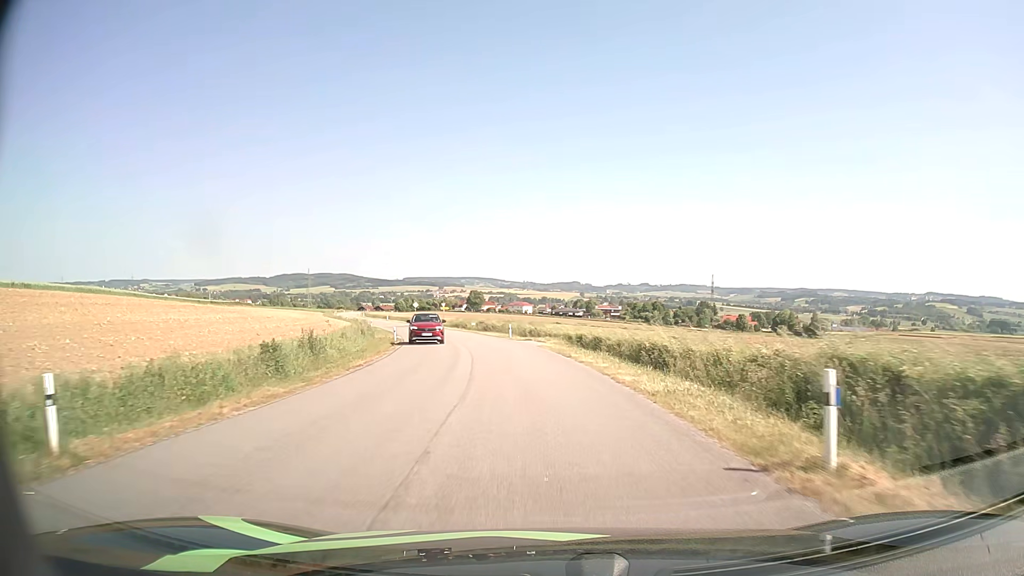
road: tertiary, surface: asphalt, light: Day
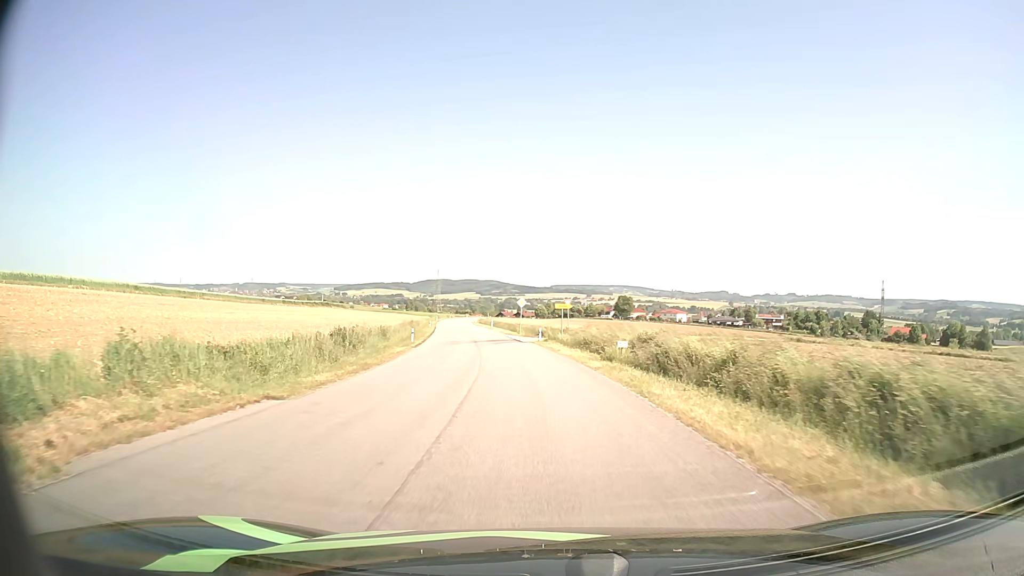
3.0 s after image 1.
(-4.1, +40.1) m; -12°
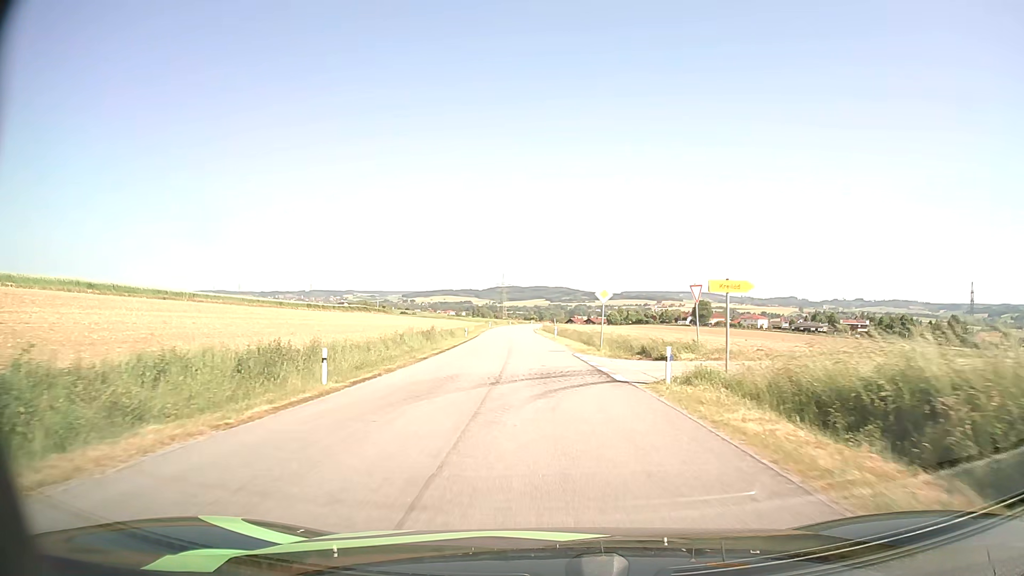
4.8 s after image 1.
(-1.4, +24.7) m; -6°
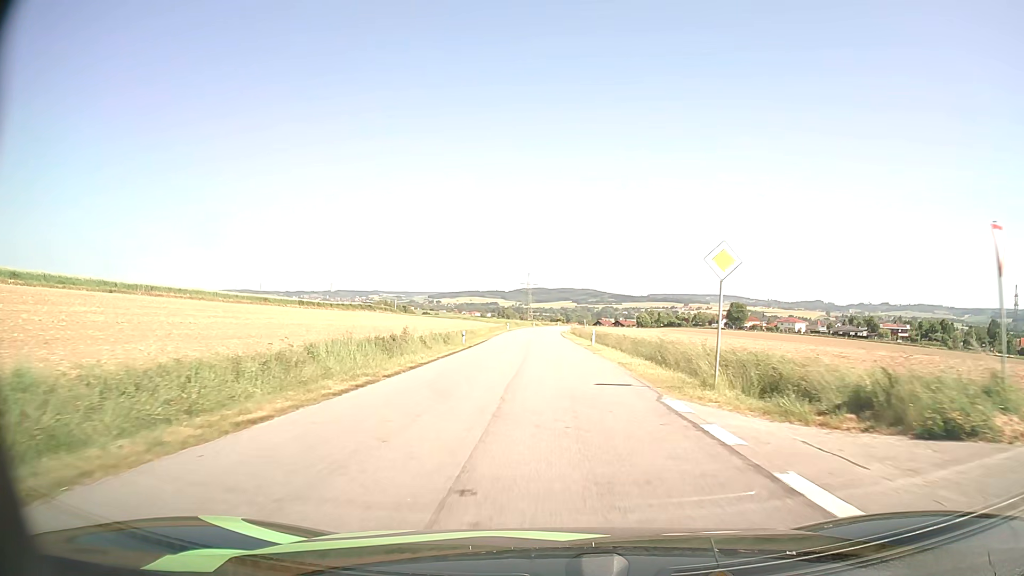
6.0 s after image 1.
(-0.4, +17.4) m; -2°
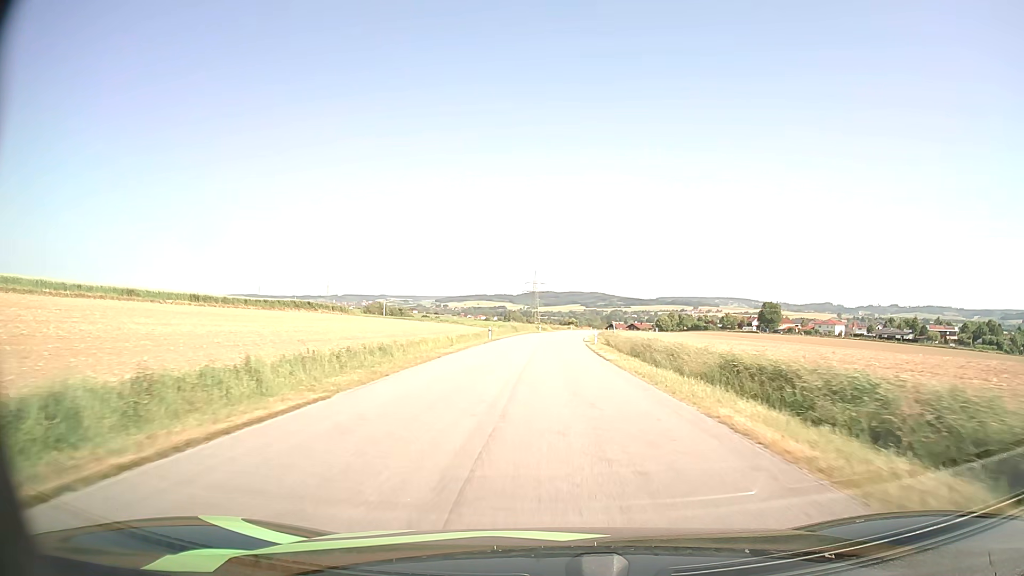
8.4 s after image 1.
(-0.4, +38.0) m; -1°
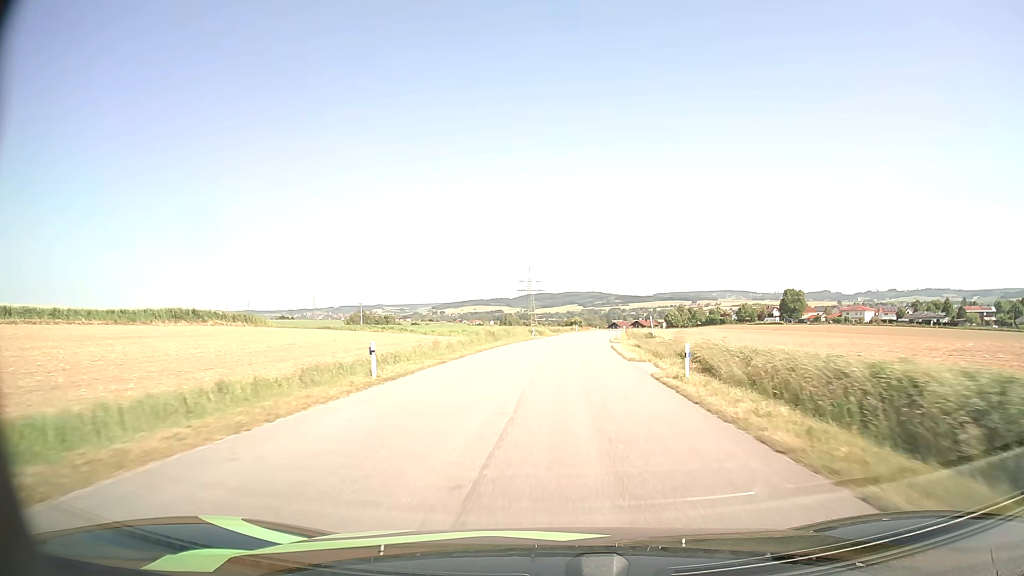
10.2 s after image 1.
(+0.1, +31.1) m; 0°
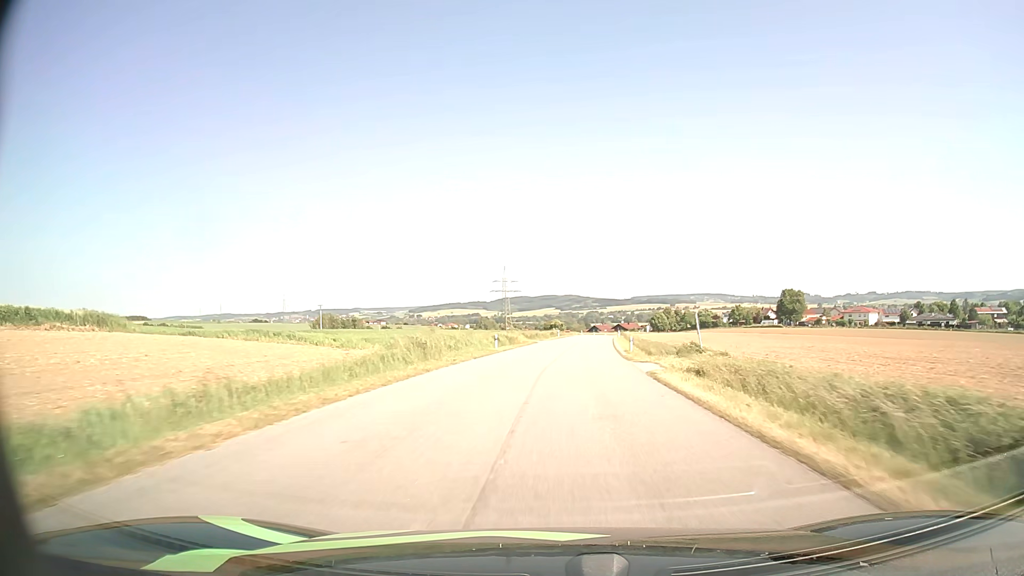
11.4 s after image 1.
(+0.2, +21.8) m; +2°
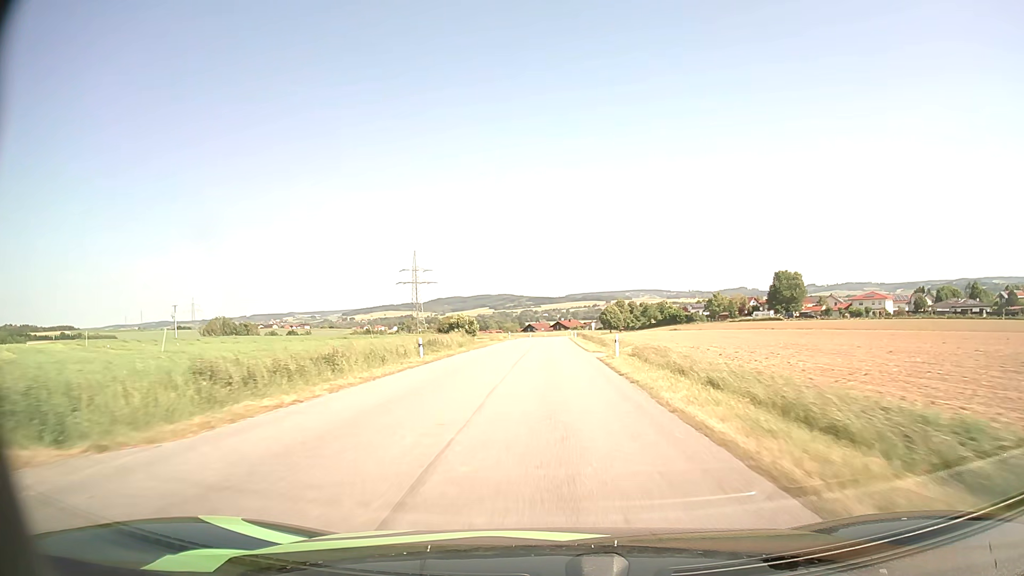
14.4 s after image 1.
(+3.6, +57.4) m; +6°
(0, +10) (0, +20) (0, +30) (0, +40) (0, +50) (0, +60) (0, +70) (+1, +80) (+1, +90) (+1, +100) m
